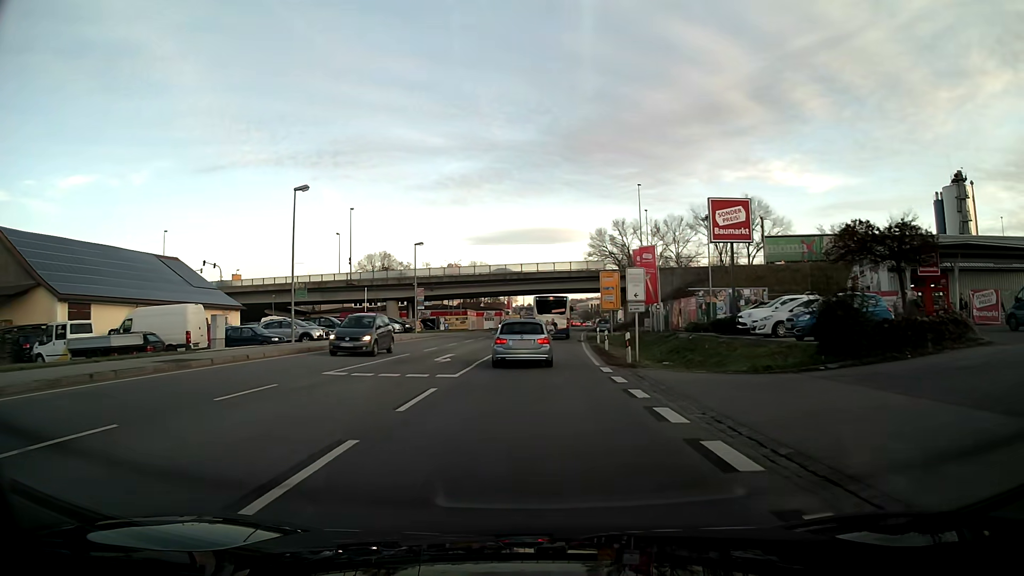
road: primary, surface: asphalt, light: Day
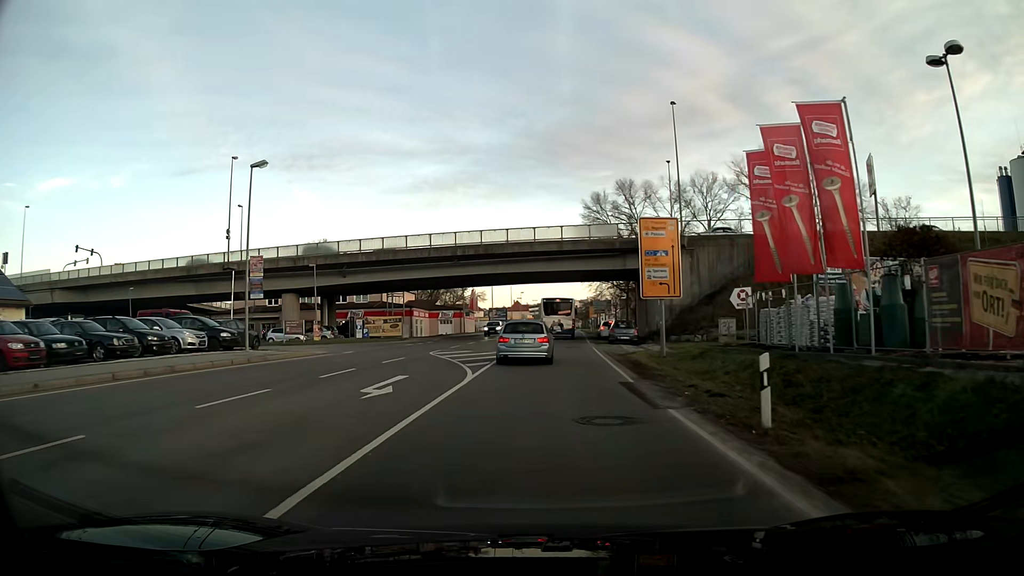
(+0.6, +32.3) m; +2°
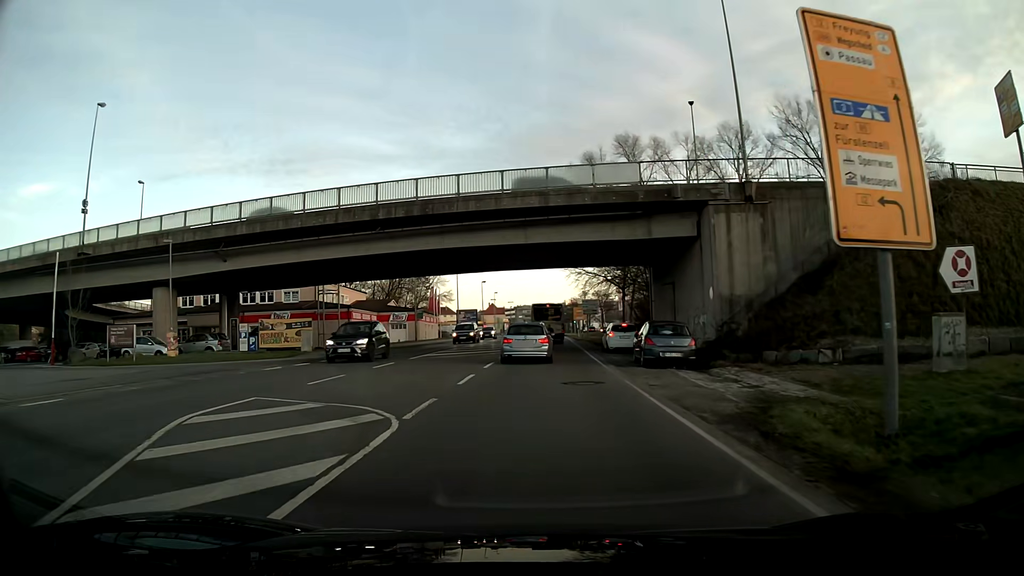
(+0.3, +19.7) m; +2°
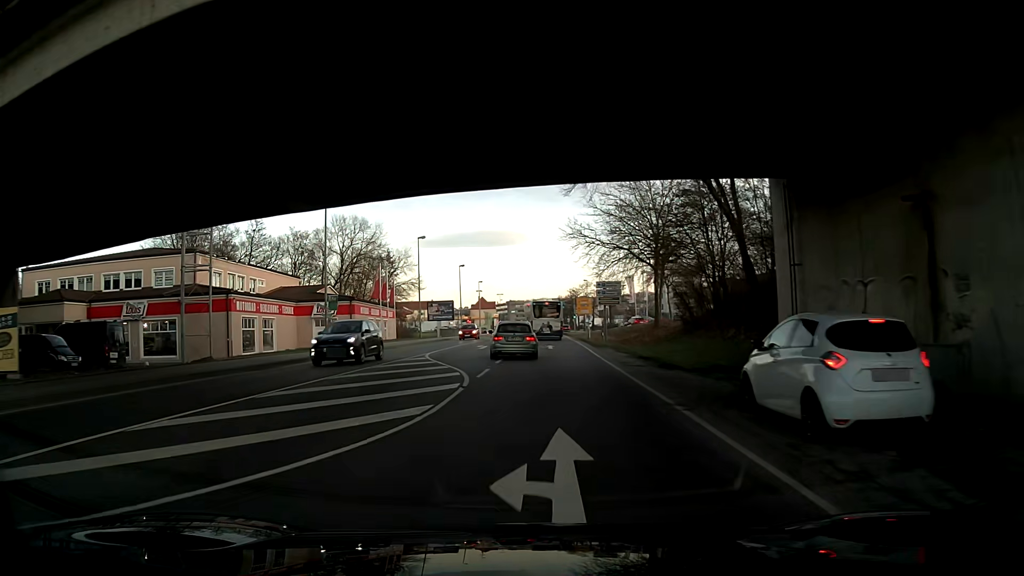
(+0.3, +26.3) m; 0°
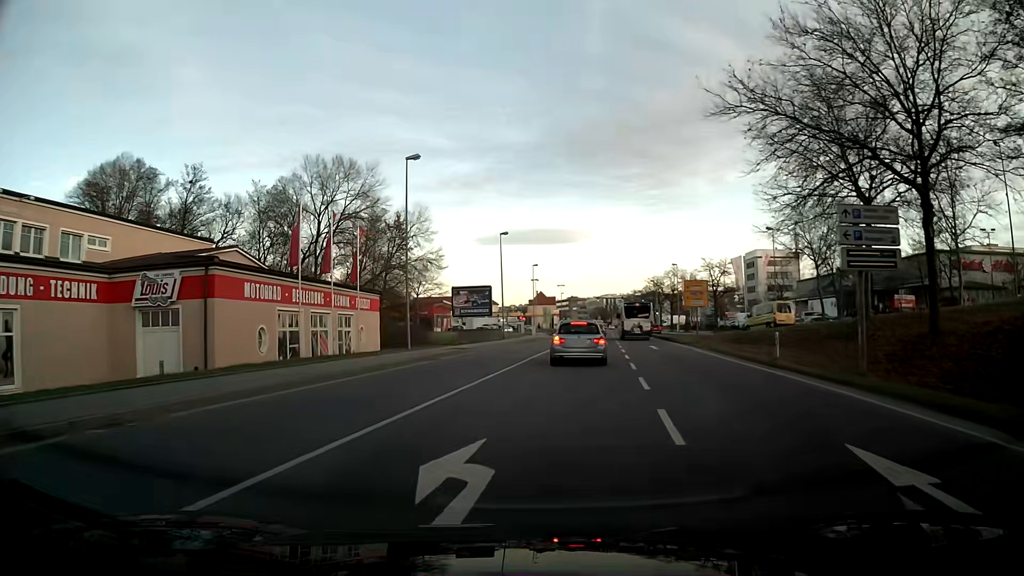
(-1.8, +33.1) m; -4°
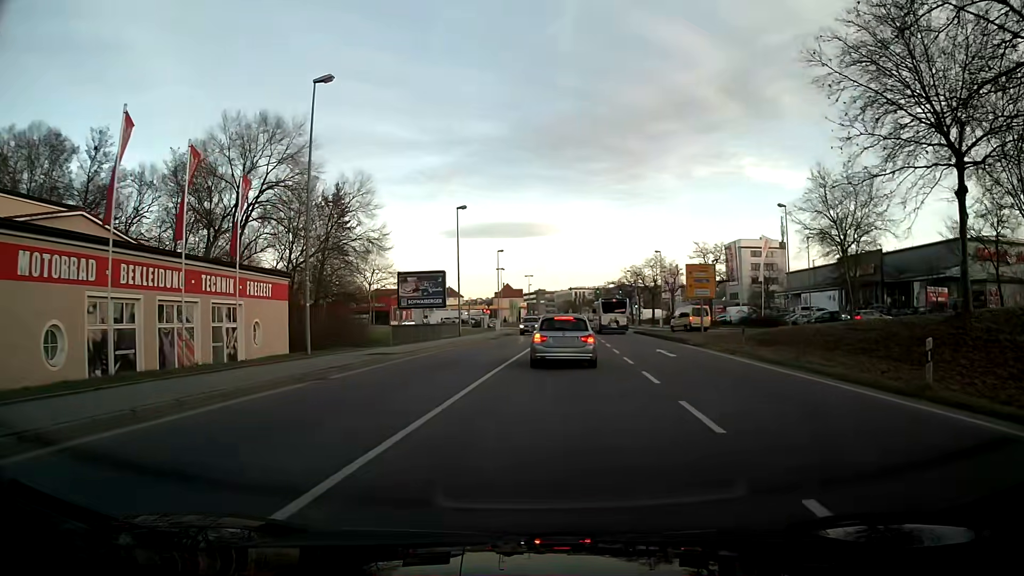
(+0.3, +11.3) m; +3°
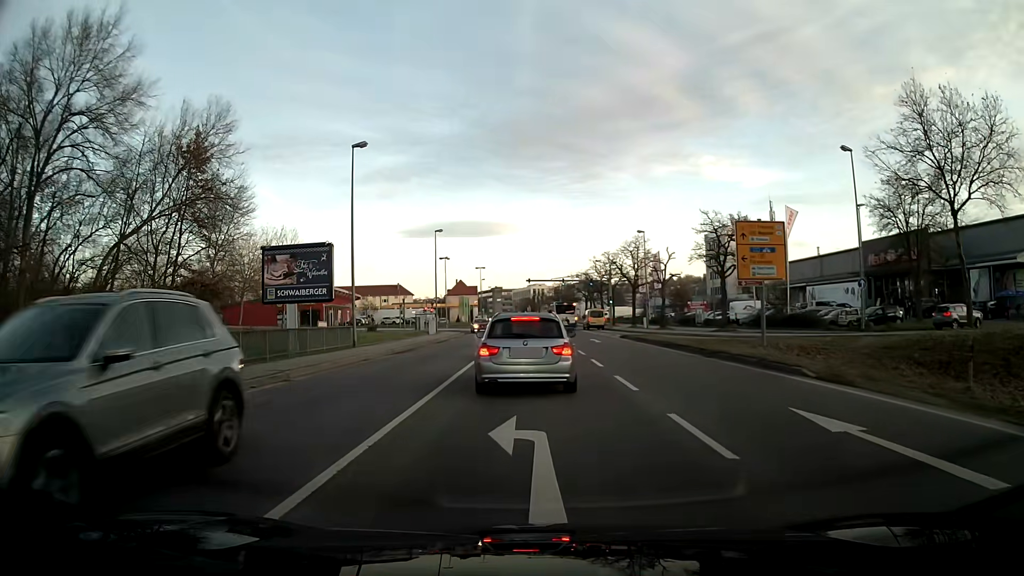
(+0.6, +19.2) m; +2°
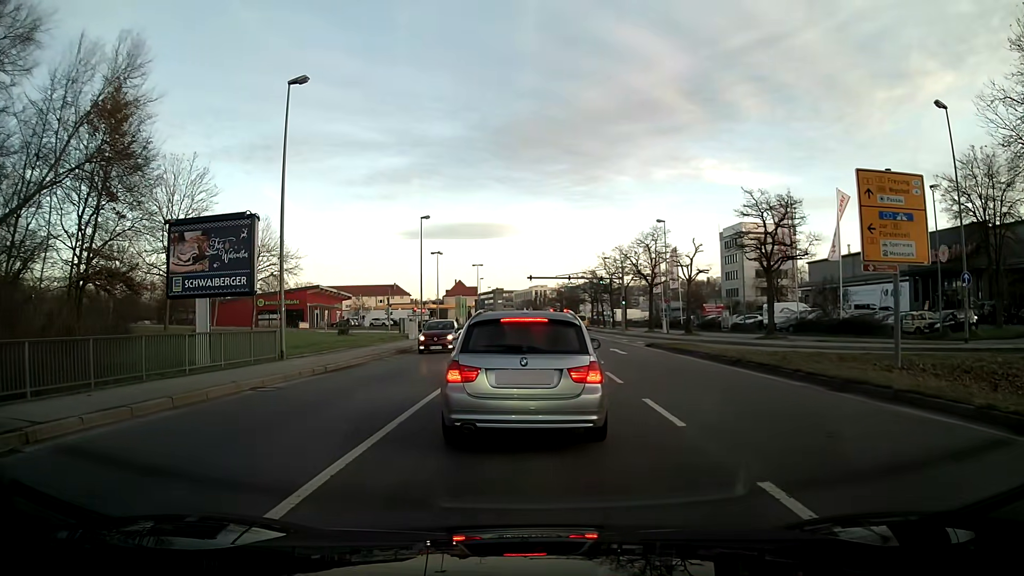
(+0.1, +9.6) m; +1°
(0, +10) (-1, +20) (-1, +30) (-1, +40) (-1, +50) (-1, +60) (-2, +70) (-3, +80) (-10, +87) (-19, +90) m
